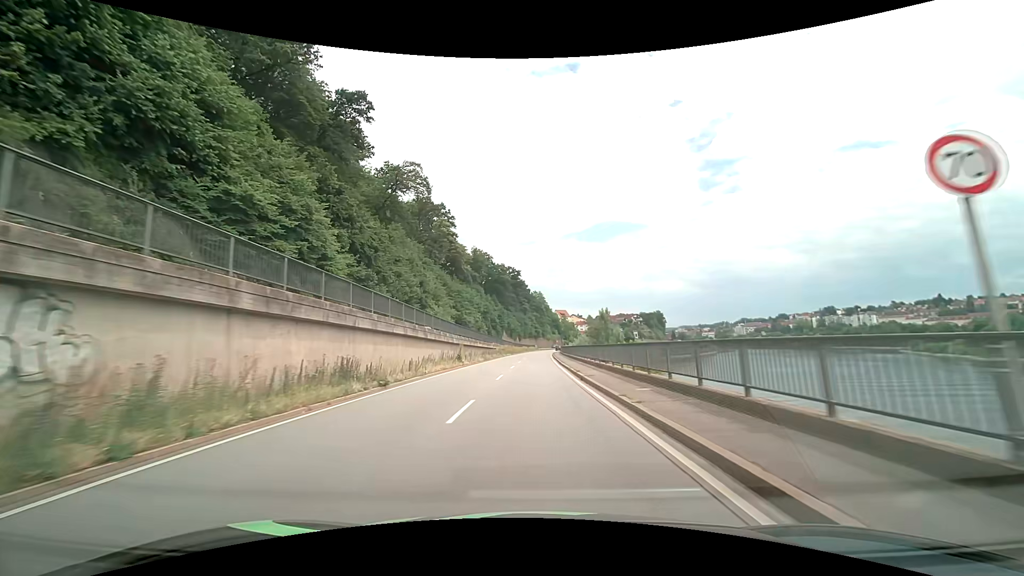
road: primary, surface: asphalt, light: Day
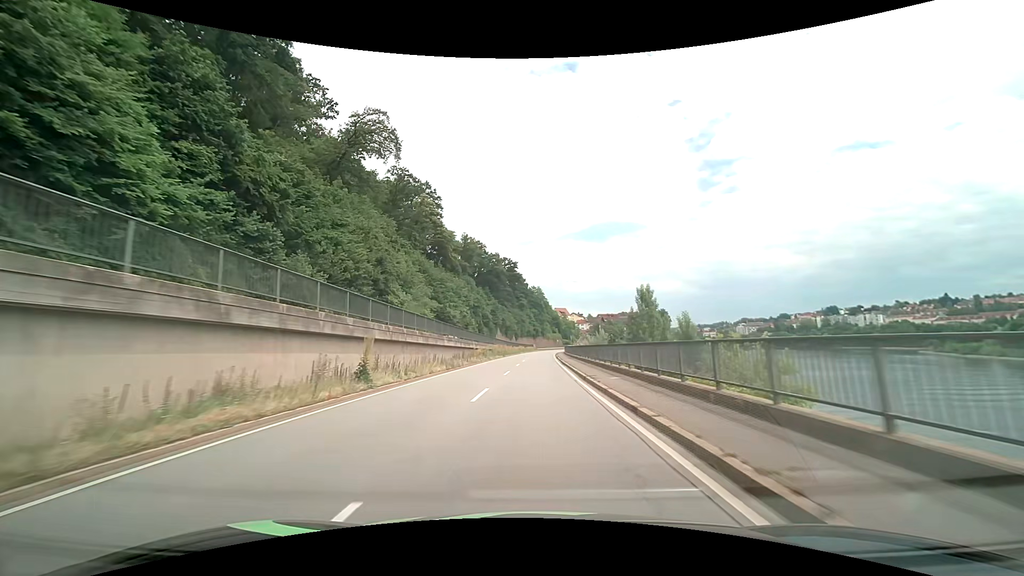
(+0.1, +20.5) m; 0°
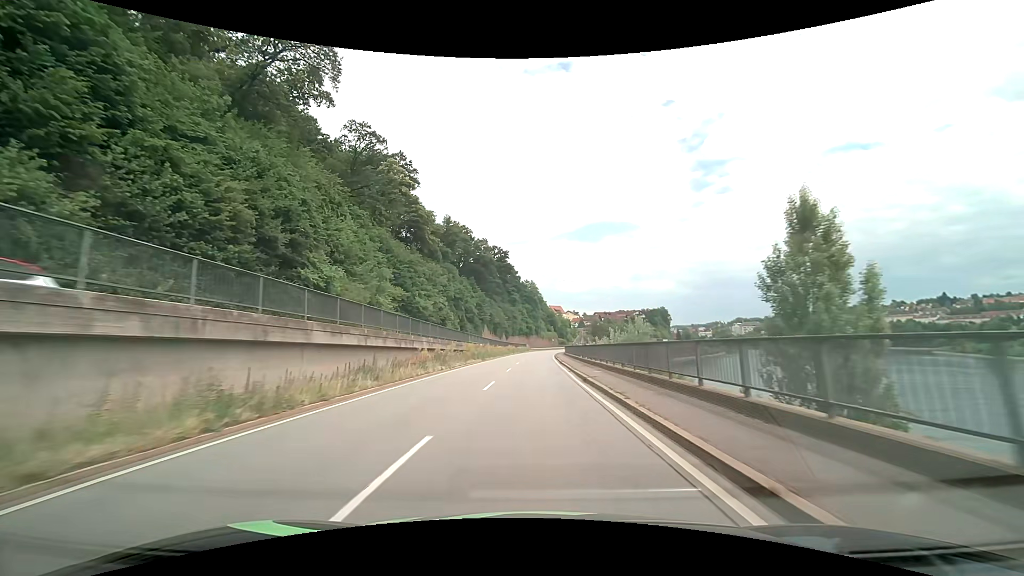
(+0.1, +20.8) m; +1°
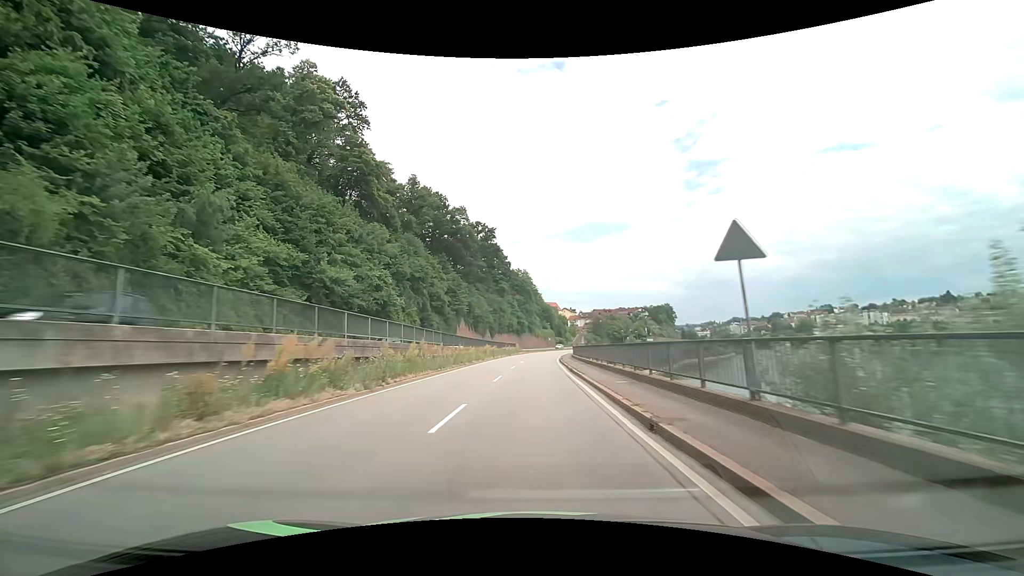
(+0.2, +31.9) m; +1°
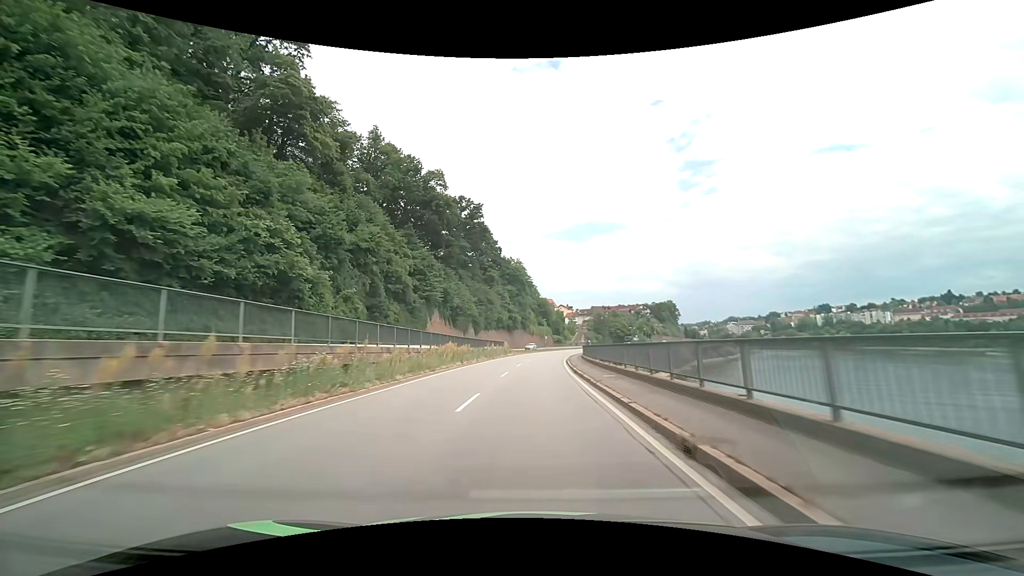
(+0.1, +21.6) m; +1°
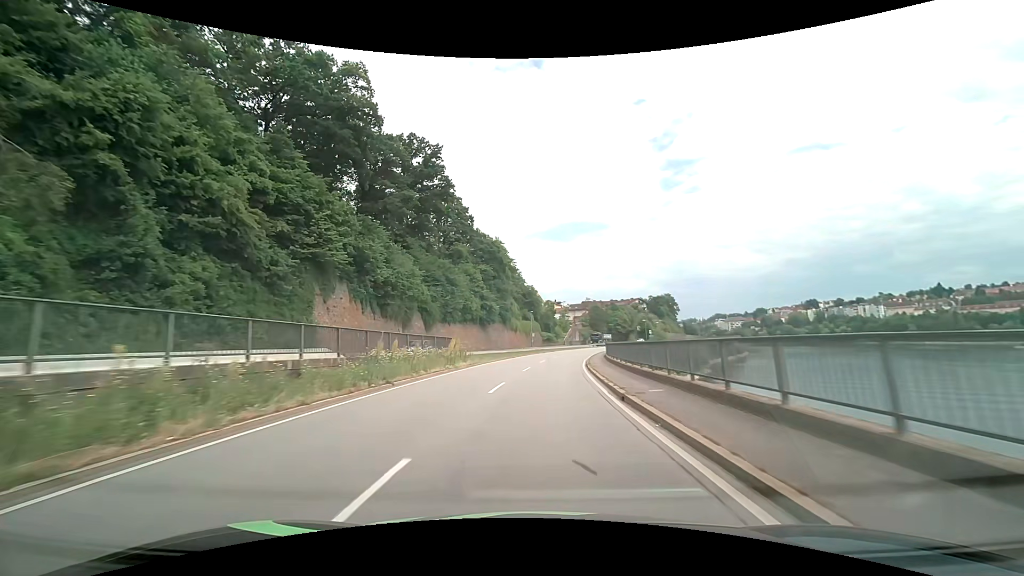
(+0.4, +32.3) m; +2°
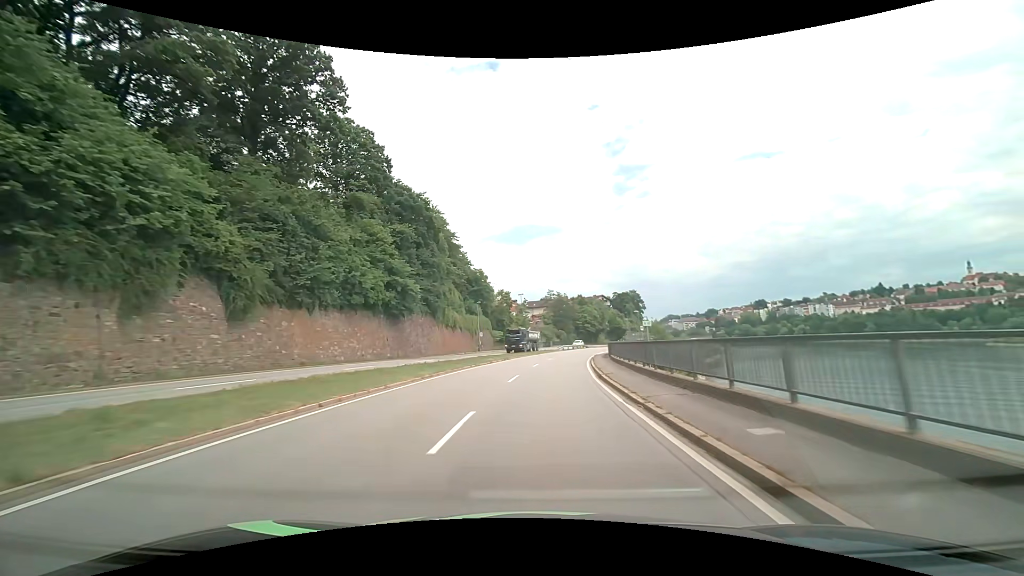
(+1.1, +31.6) m; +5°
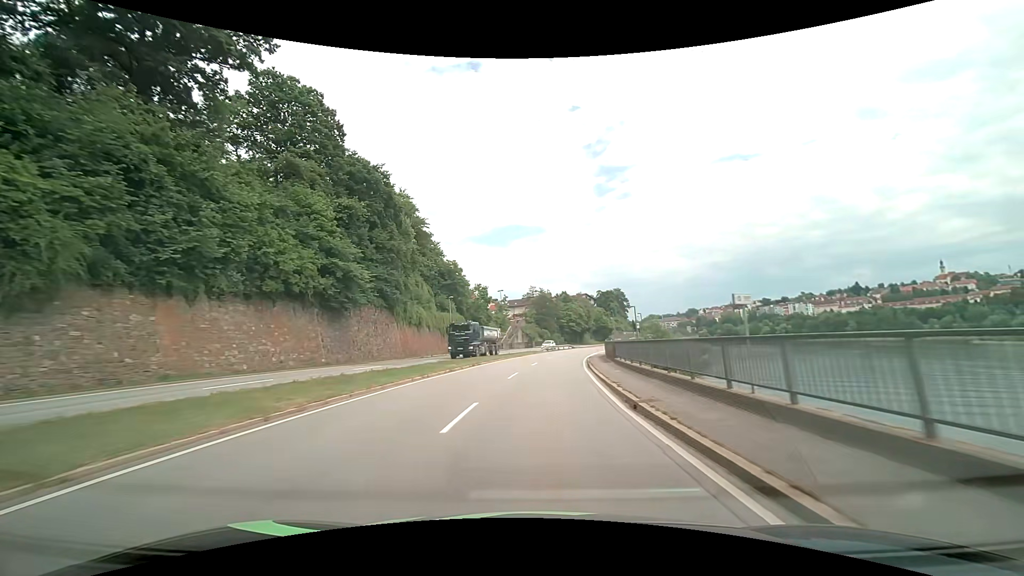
(+0.2, +10.4) m; +2°
(0, +10) (+1, +20) (+1, +30) (+2, +40) (+4, +50) (+5, +60) (+7, +69) (+10, +79) (+12, +89) (+15, +98) m
